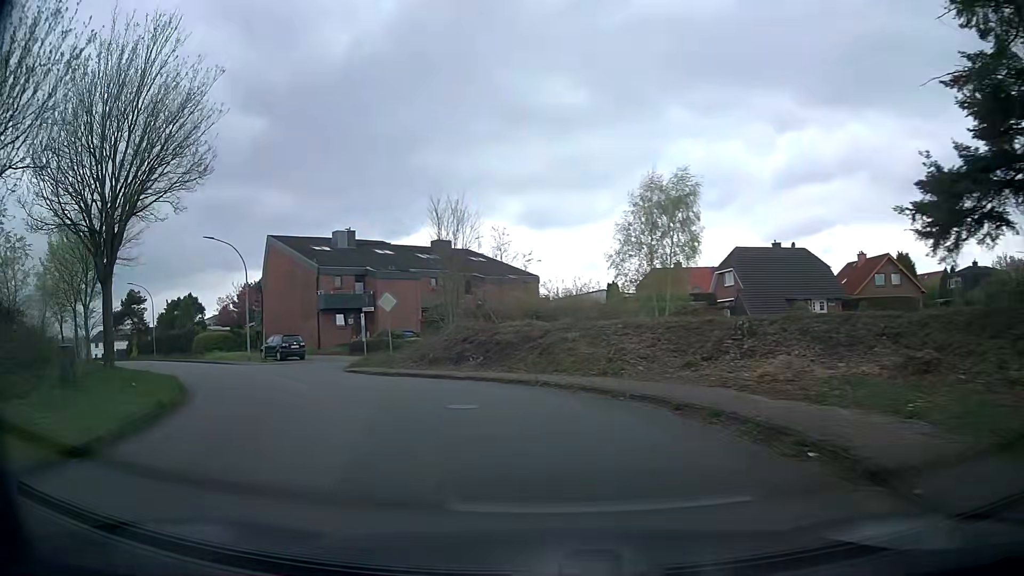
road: residential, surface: asphalt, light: Day
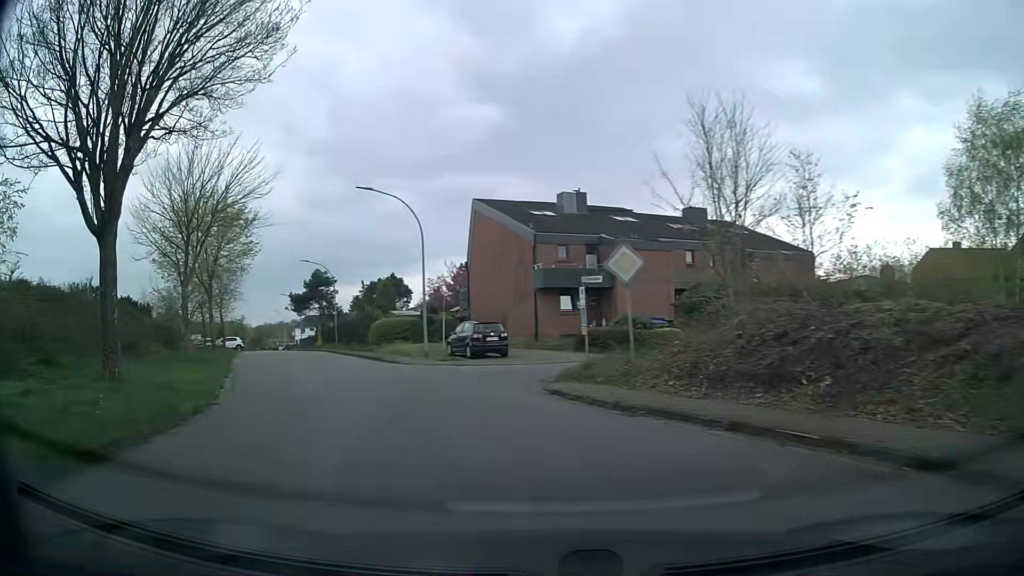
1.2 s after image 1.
(-1.7, +12.3) m; -19°
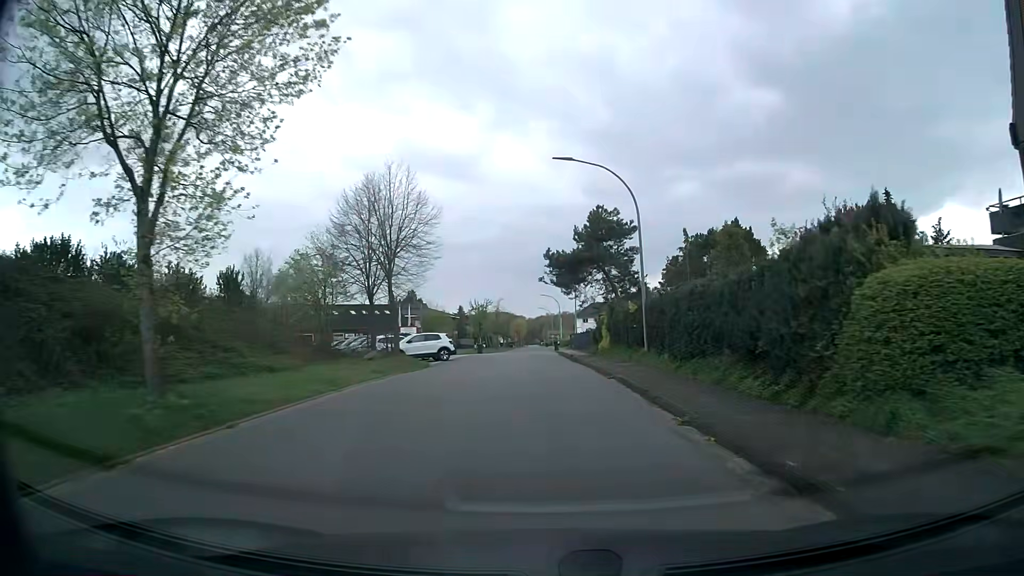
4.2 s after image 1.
(-10.2, +32.3) m; -25°
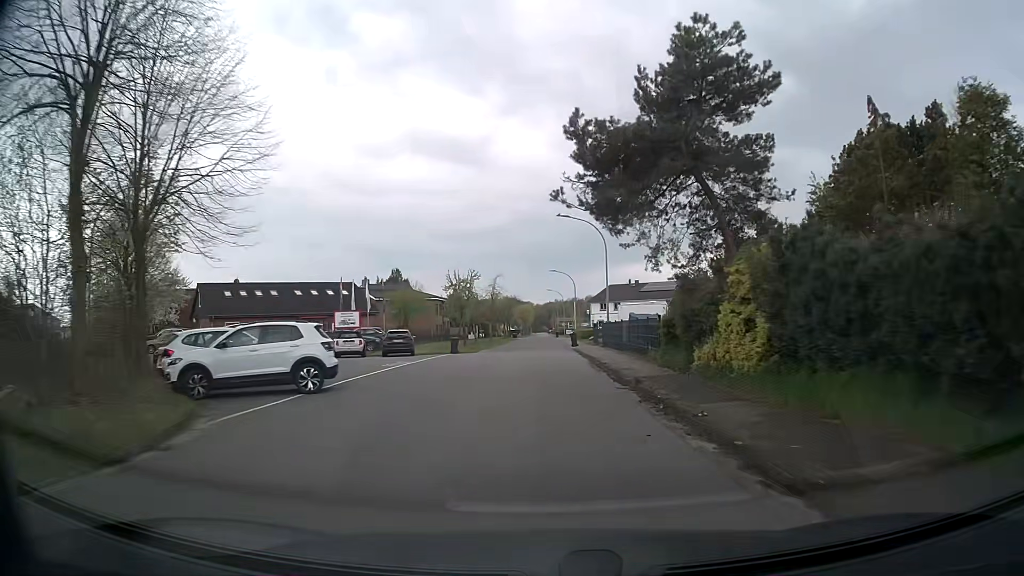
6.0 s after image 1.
(-0.2, +23.1) m; -1°
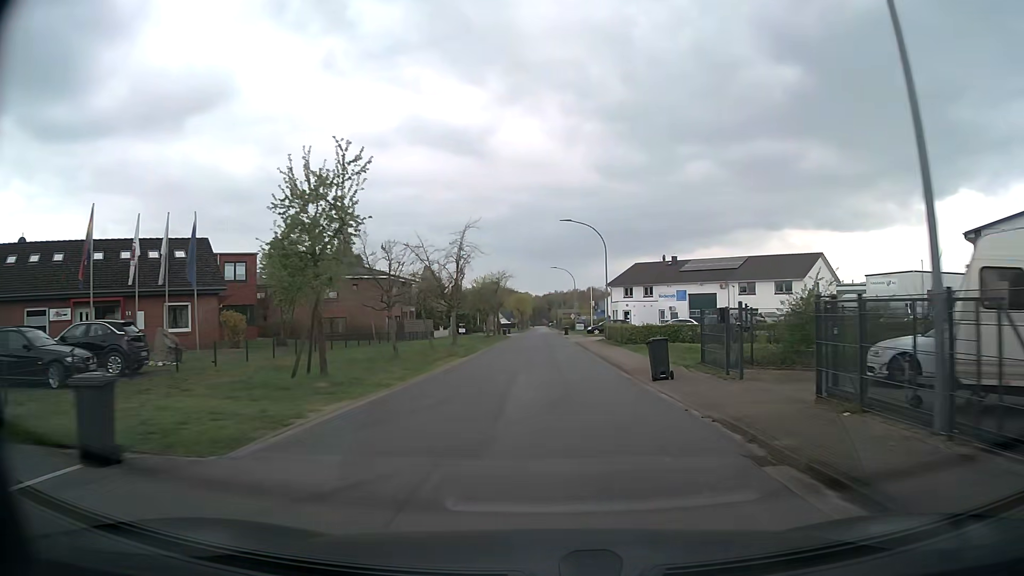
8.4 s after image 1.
(-0.5, +32.9) m; 0°
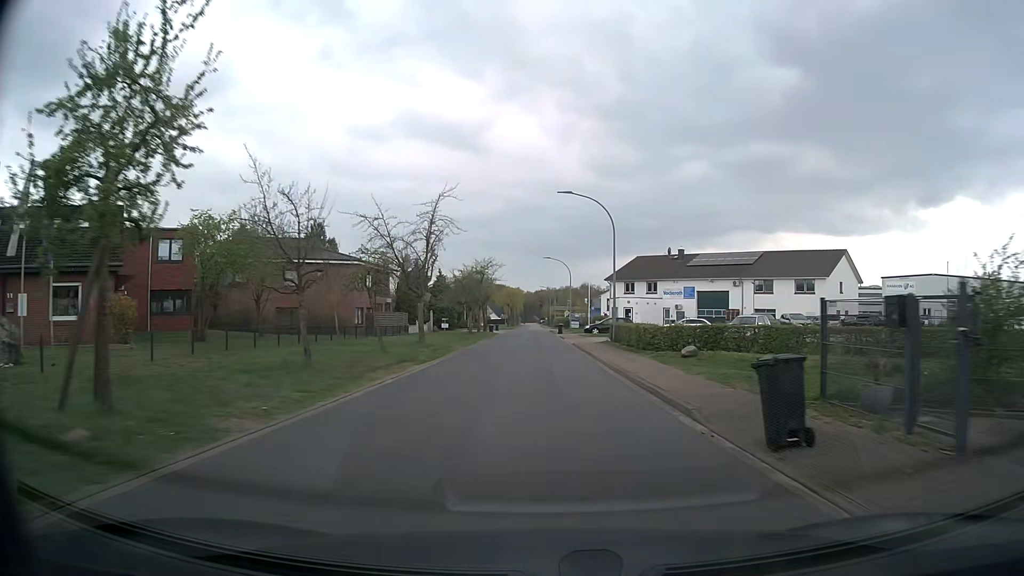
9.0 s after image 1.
(+0.1, +8.5) m; 0°
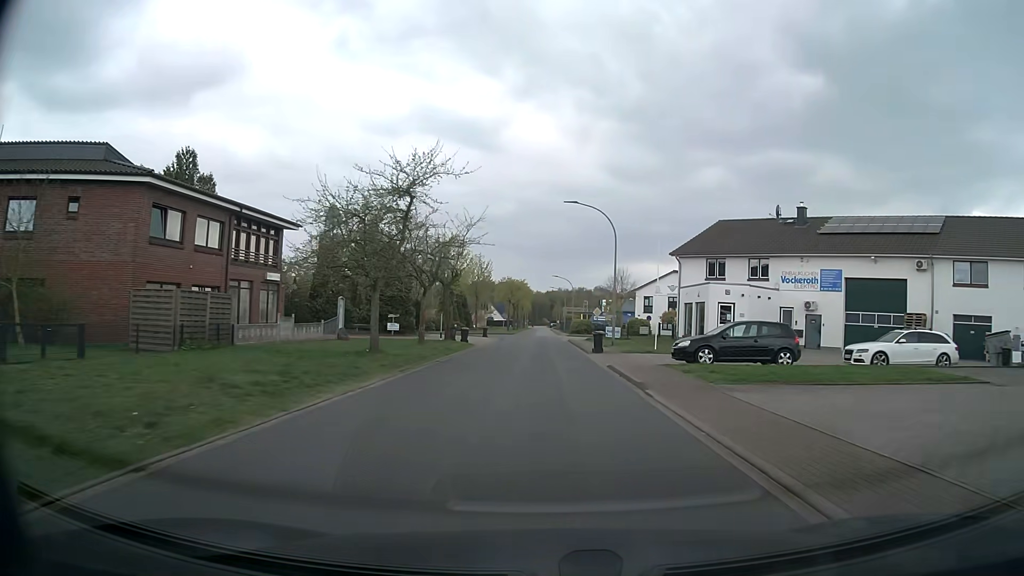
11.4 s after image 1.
(+0.1, +34.6) m; 0°
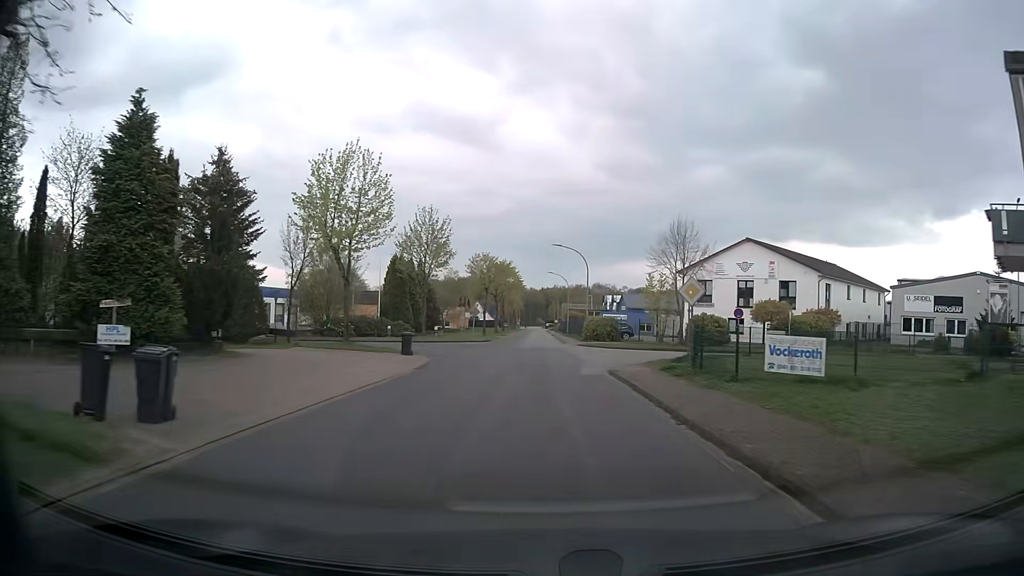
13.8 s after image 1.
(+0.2, +34.8) m; +1°
(0, +10) (0, +20) (0, +30) (0, +40) (0, +50) (0, +60) (0, +70) (0, +80) (0, +90) (0, +100) m
